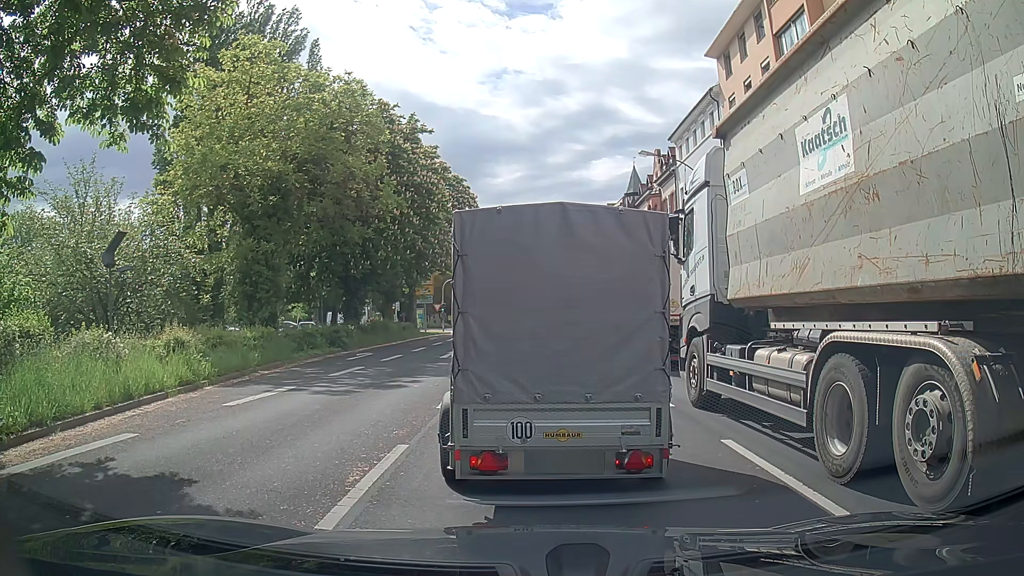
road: primary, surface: asphalt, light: Day
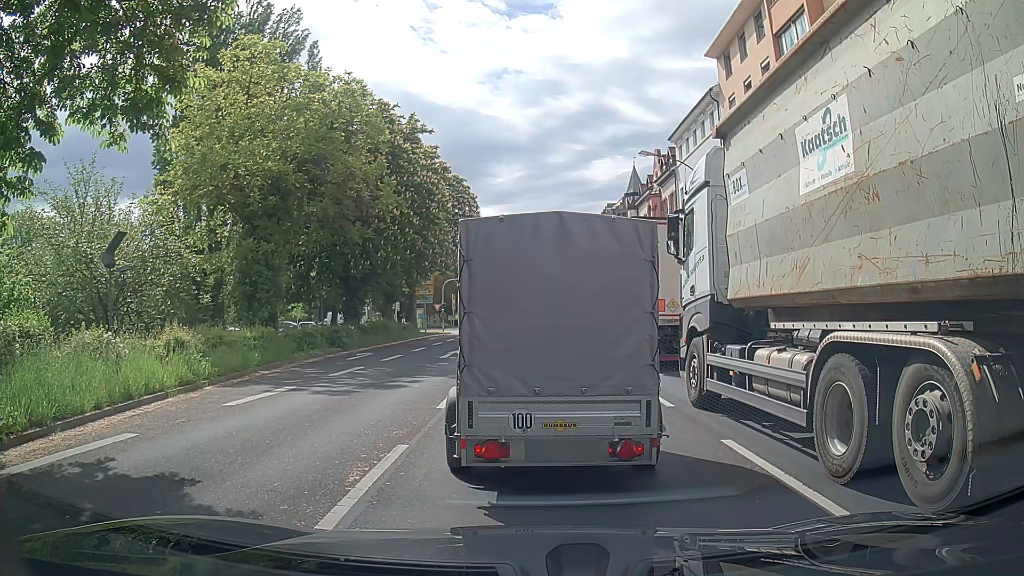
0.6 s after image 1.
(0.0, 0.0) m; 0°
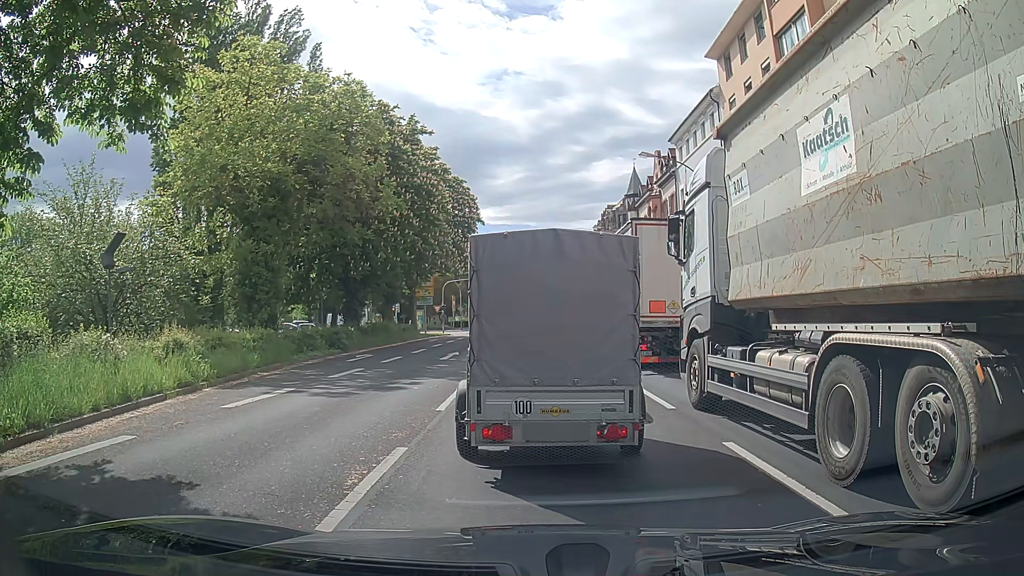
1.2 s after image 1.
(0.0, 0.0) m; 0°
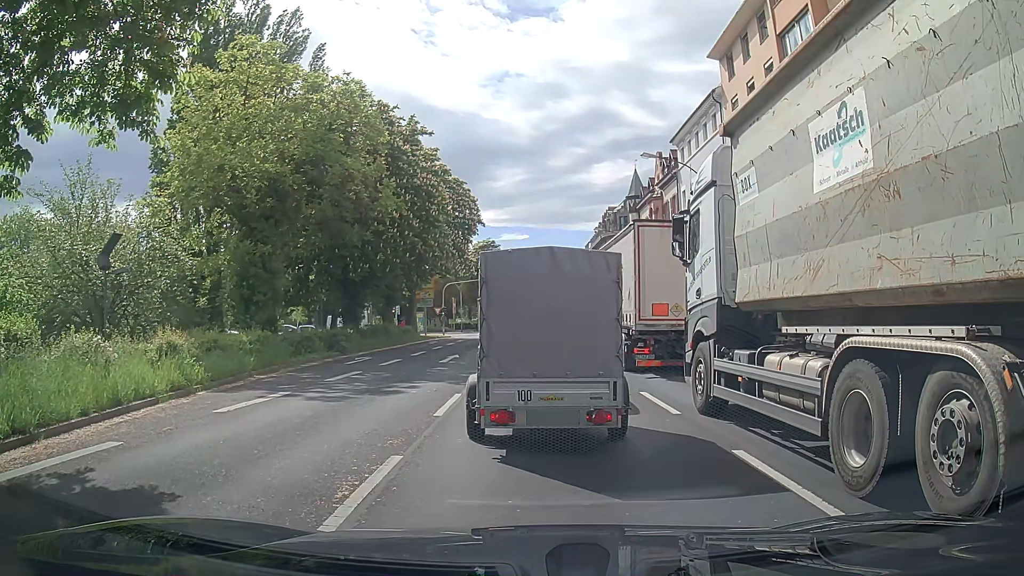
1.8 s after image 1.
(0.0, +0.4) m; 0°
